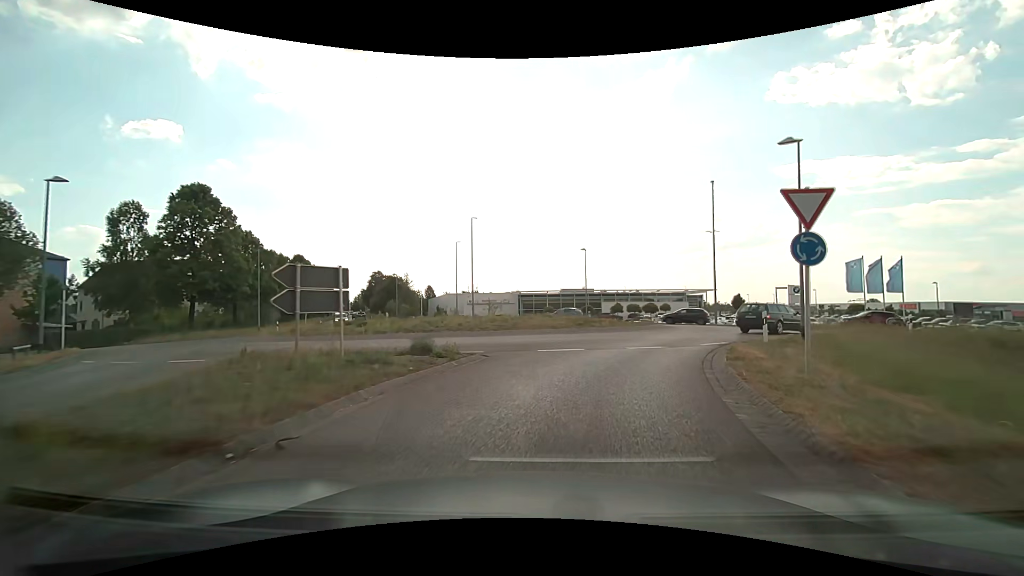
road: secondary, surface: asphalt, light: Day
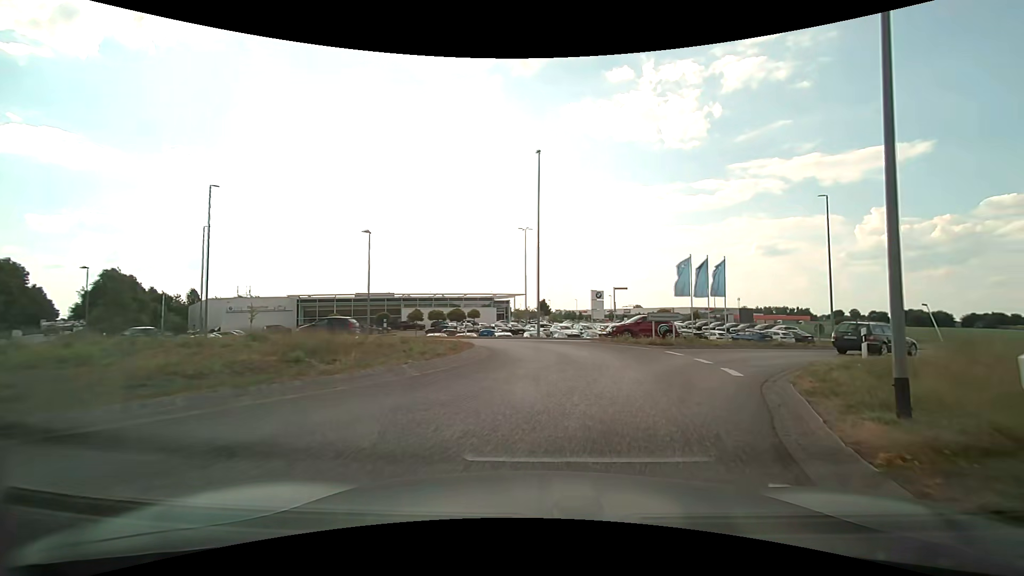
(+2.4, +15.0) m; +21°
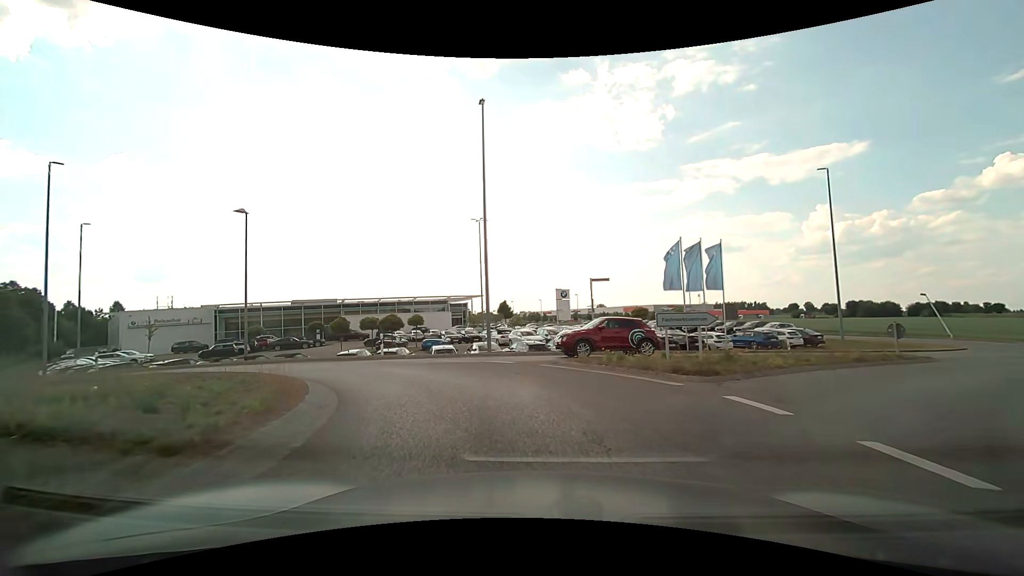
(+0.9, +9.9) m; +6°
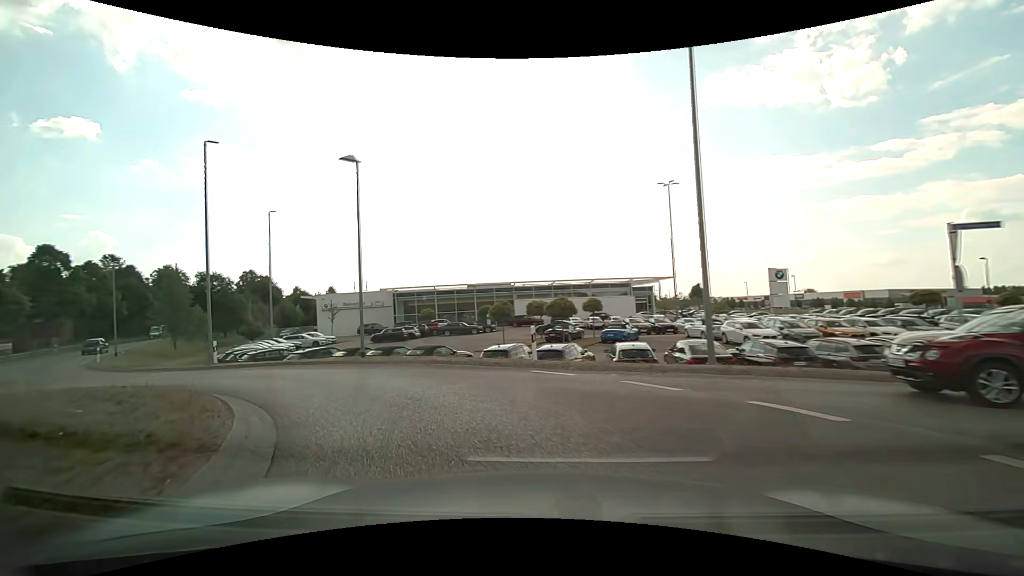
(-1.3, +9.5) m; -19°
